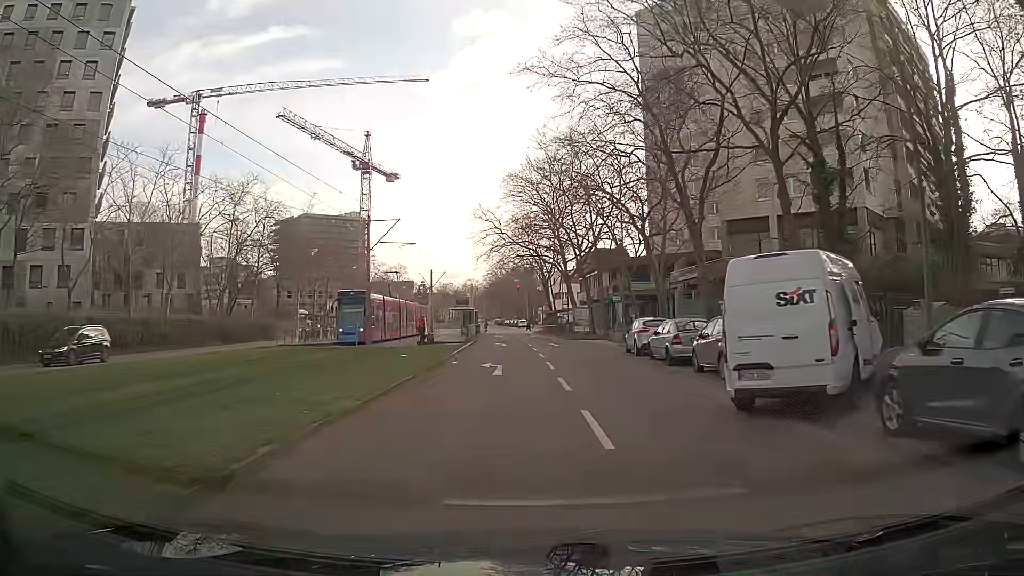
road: tertiary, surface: asphalt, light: Day
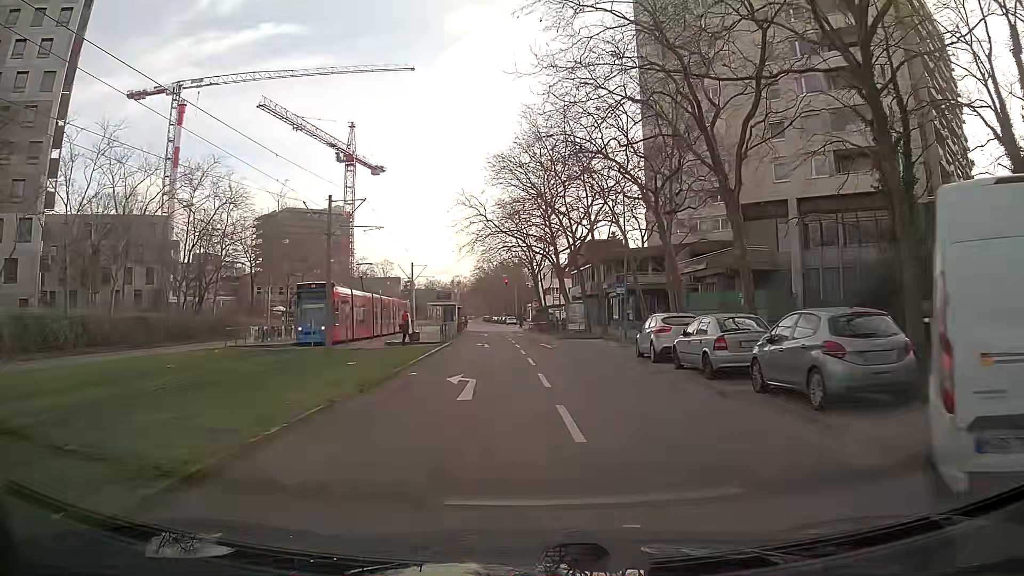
(0.0, +5.8) m; +1°
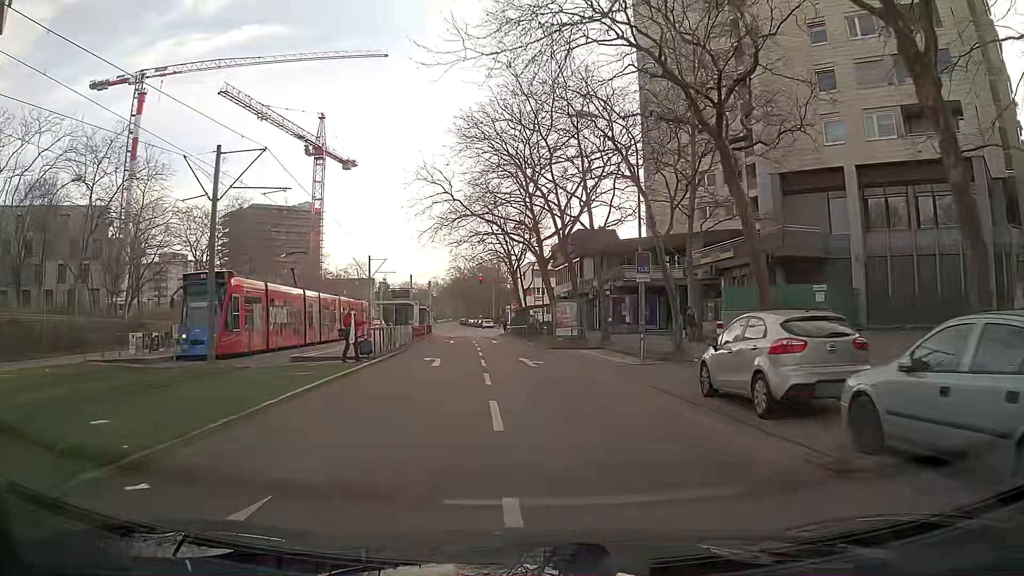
(+0.2, +11.1) m; +2°
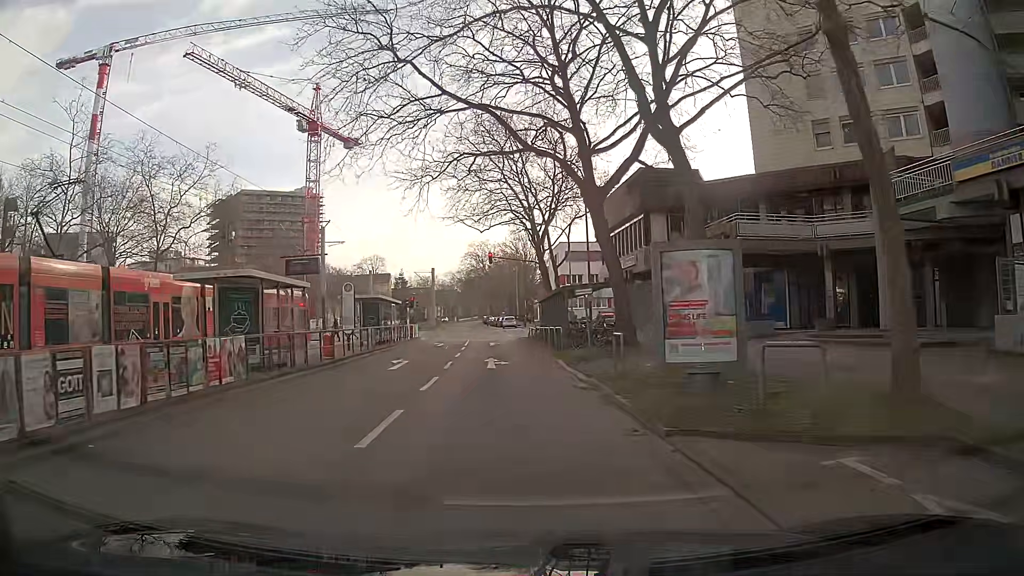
(-0.3, +24.9) m; -3°
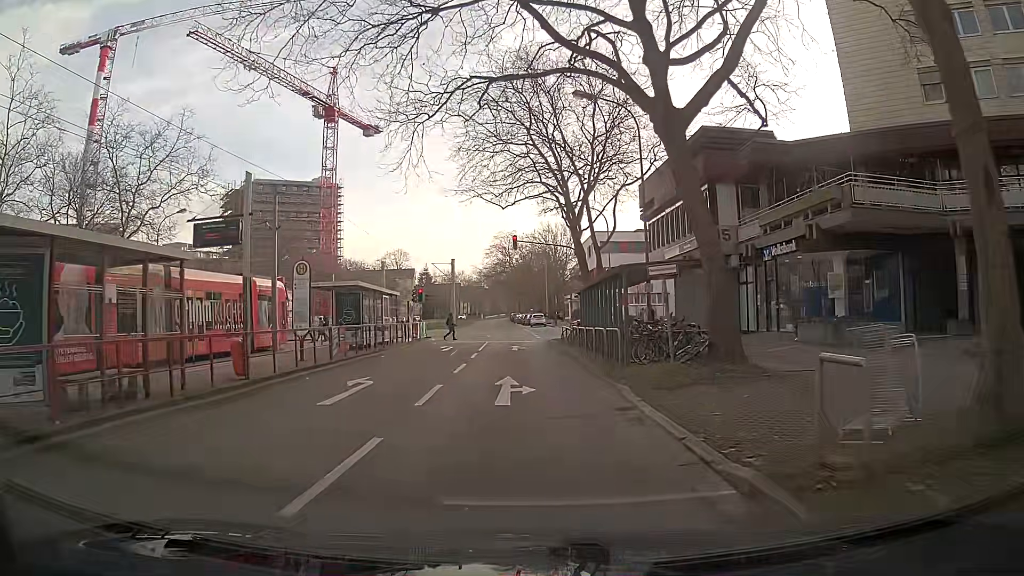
(-0.2, +8.7) m; -2°
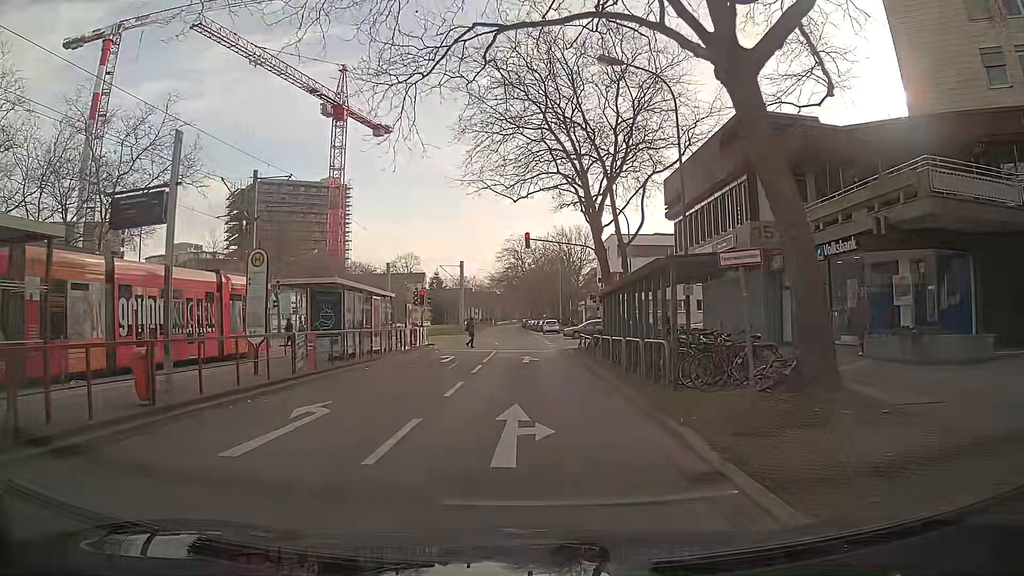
(0.0, +4.0) m; 0°
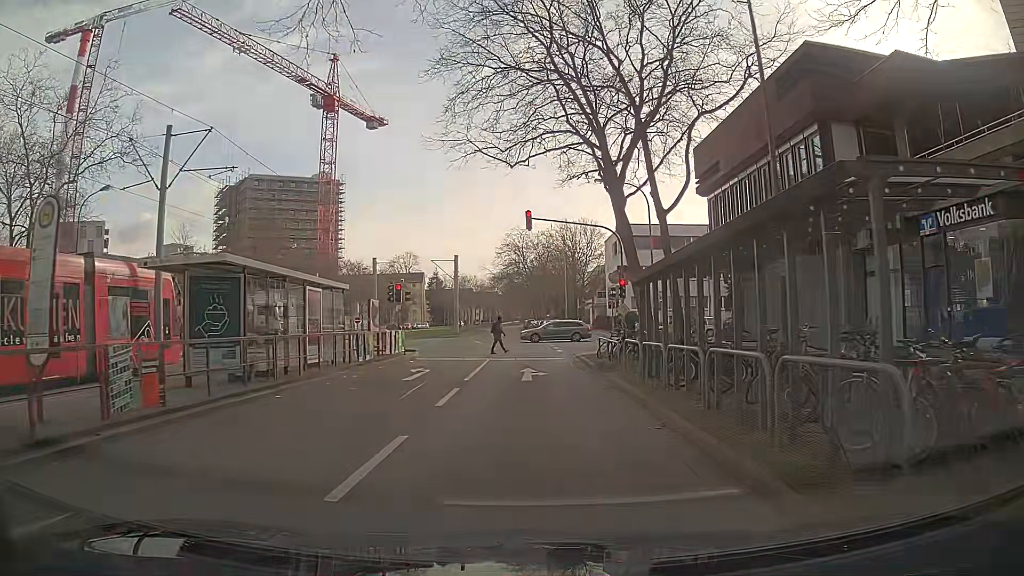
(-0.1, +7.3) m; -1°
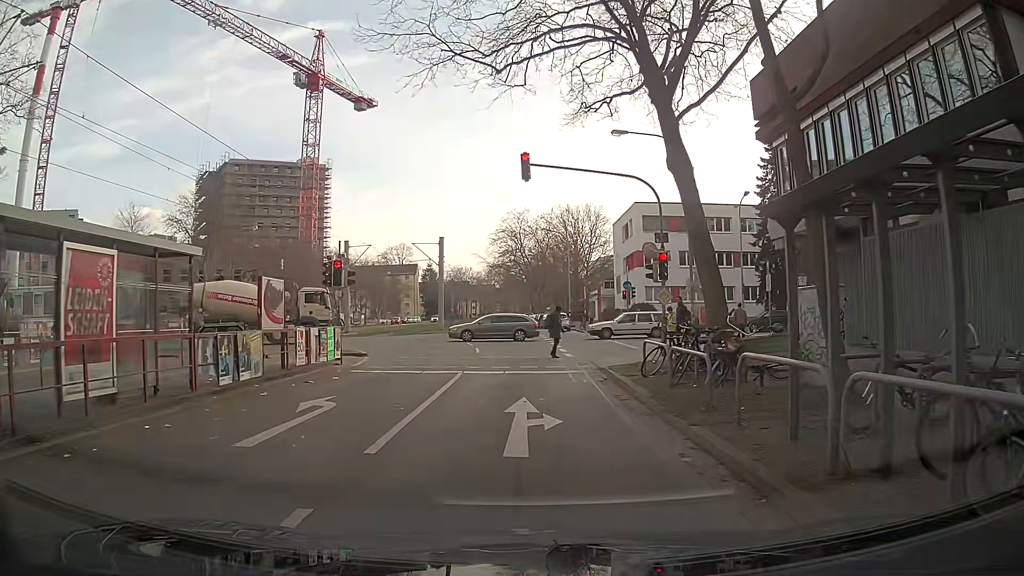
(0.0, +9.4) m; 0°
